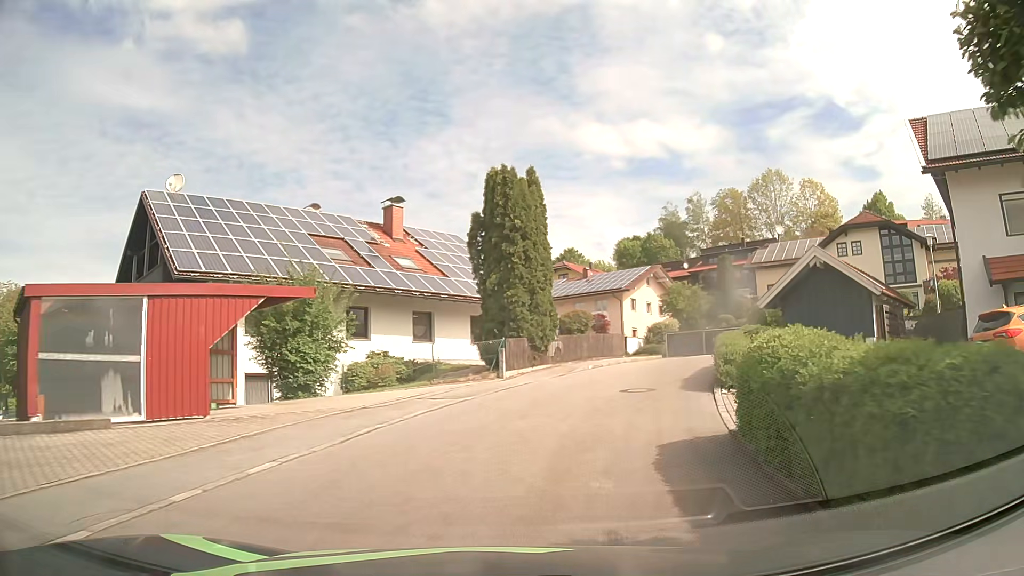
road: residential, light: Day
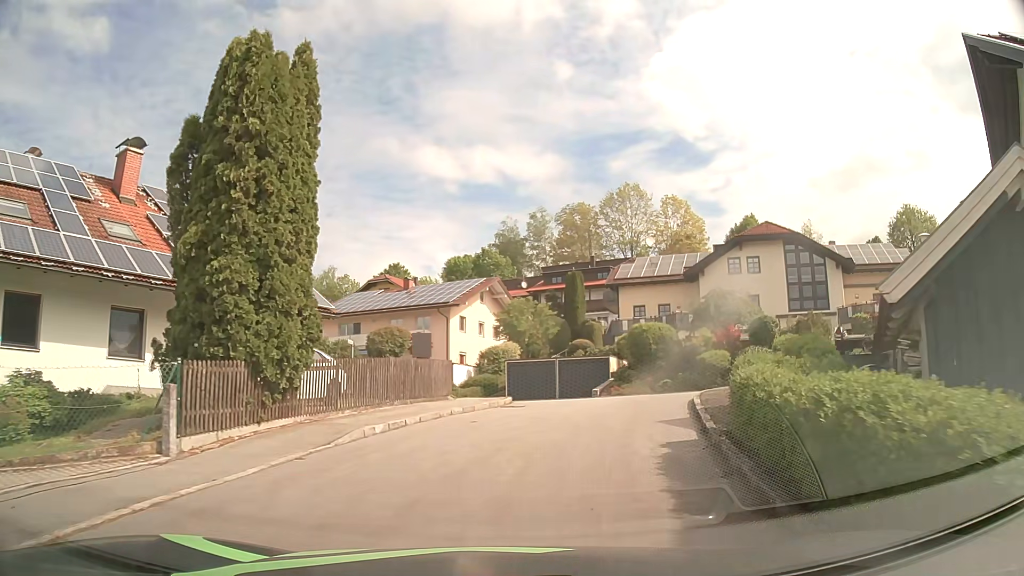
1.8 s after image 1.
(+1.7, +12.2) m; +15°
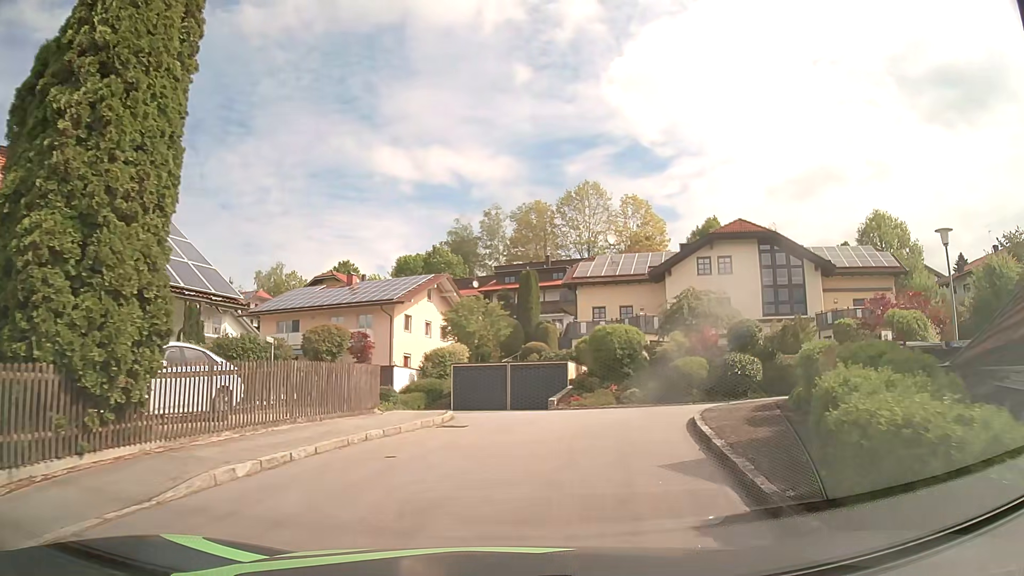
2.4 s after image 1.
(+0.1, +3.8) m; +4°
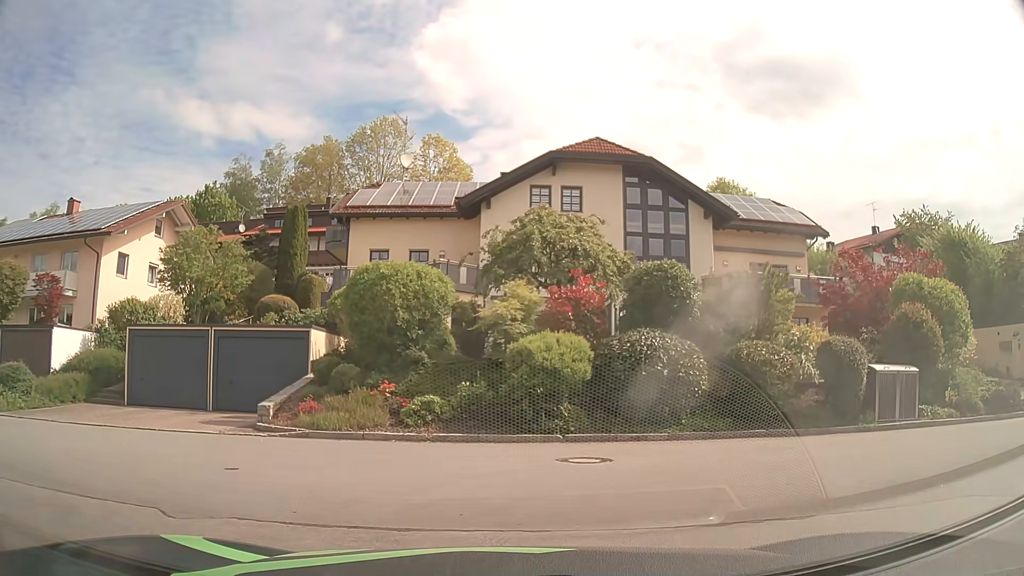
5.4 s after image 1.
(+2.0, +14.0) m; +19°
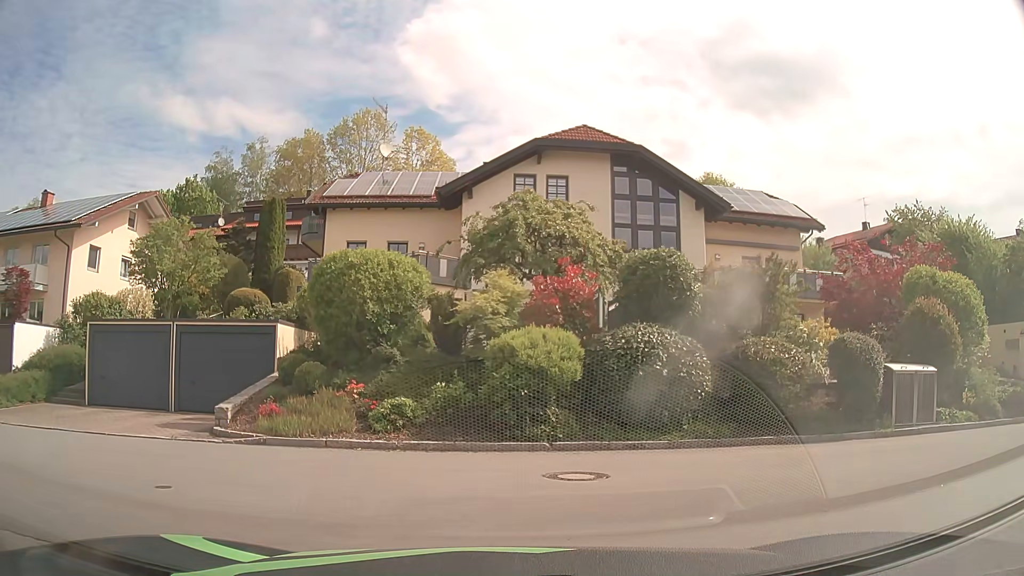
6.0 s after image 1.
(0.0, +1.3) m; +2°
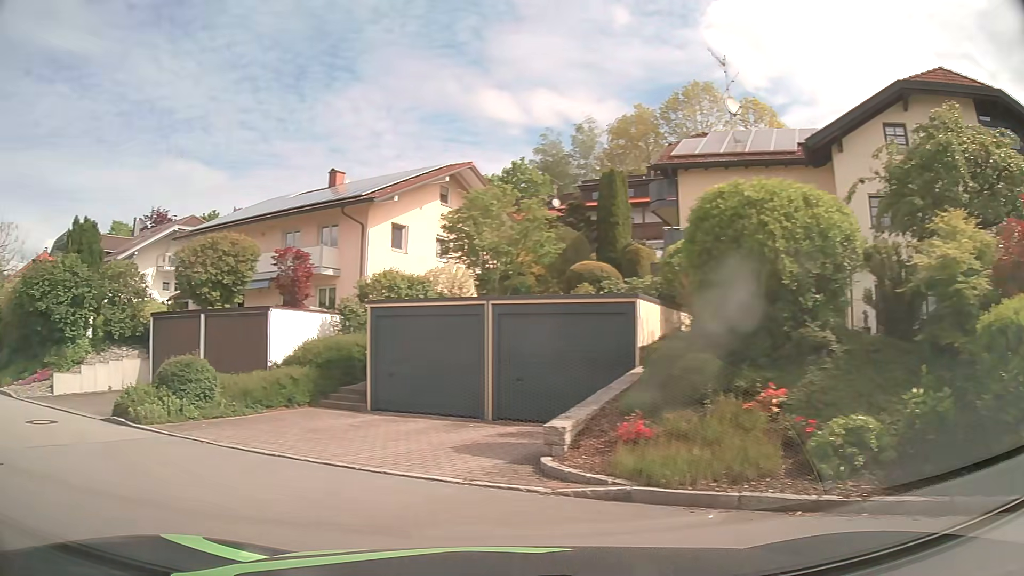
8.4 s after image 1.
(-0.8, +5.0) m; -28°
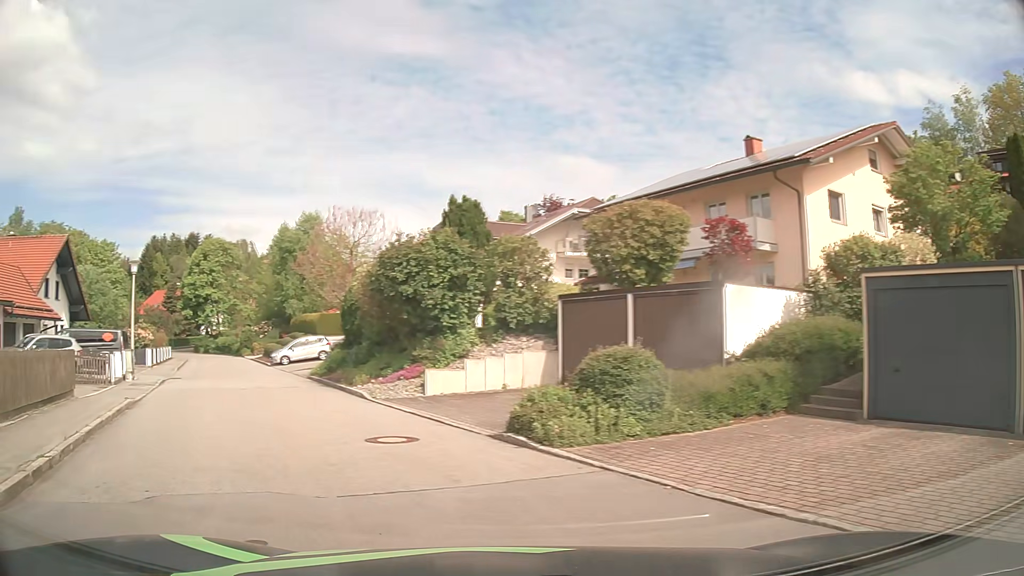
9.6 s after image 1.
(-1.3, +4.1) m; -34°
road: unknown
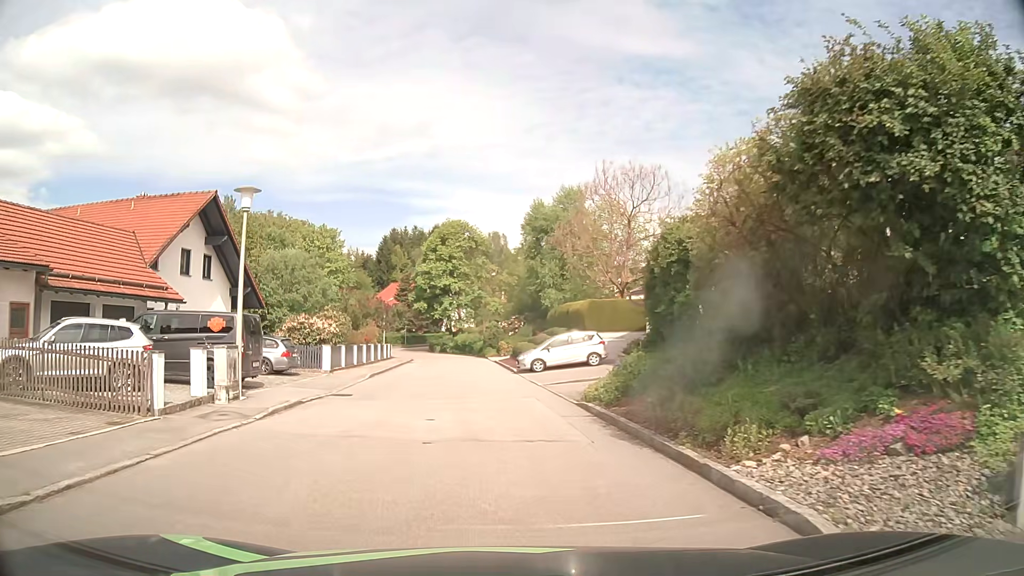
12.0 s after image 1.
(-3.6, +12.8) m; -24°
(0, +10) (-1, +20) (-1, +30) (-1, +40) (-2, +50) (-3, +60) (-6, +69) (-12, +77) (-21, +82) (-30, +85) m
